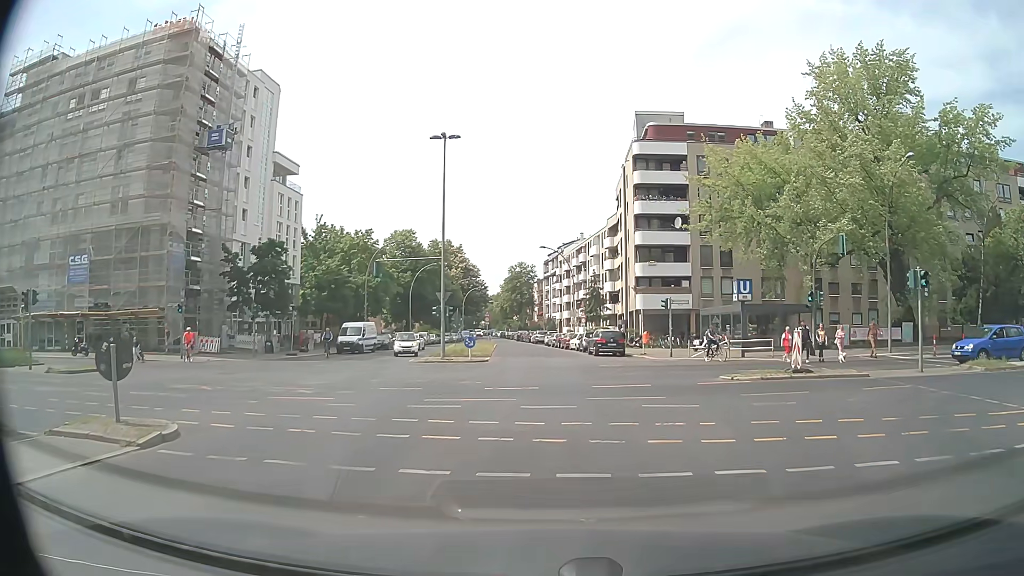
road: tertiary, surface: asphalt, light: Day
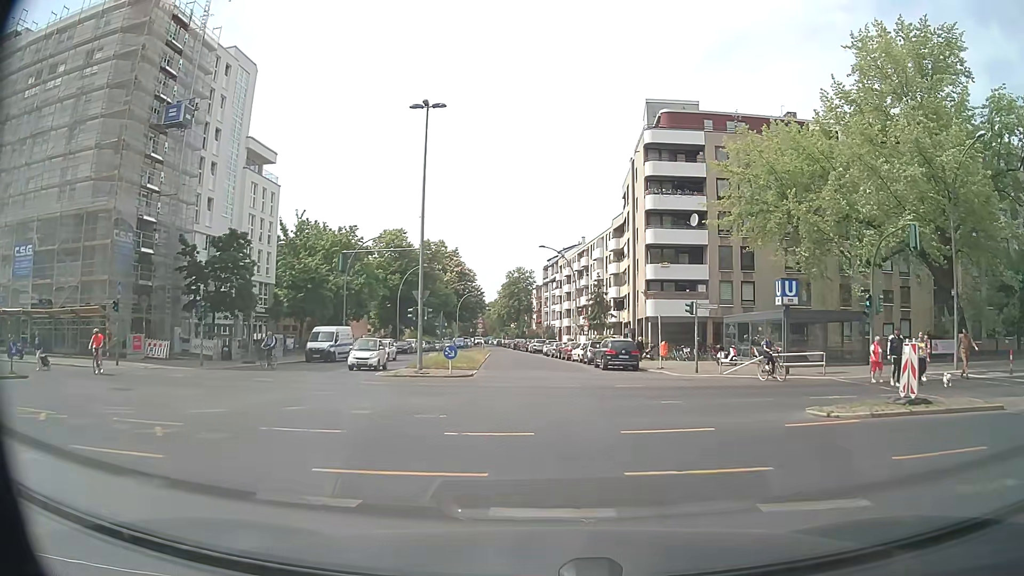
(+0.1, +7.3) m; +1°
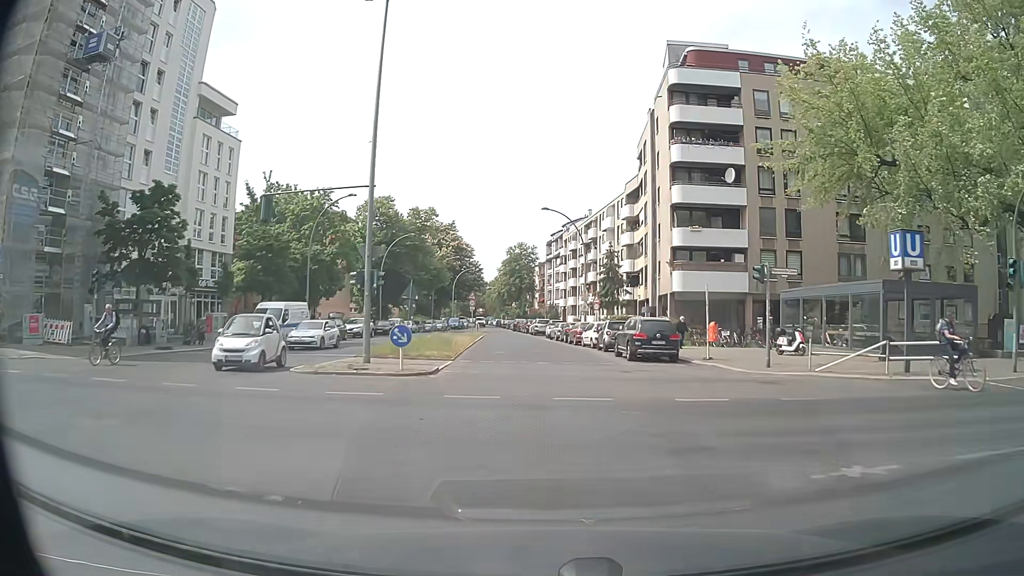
(-0.1, +10.4) m; -1°
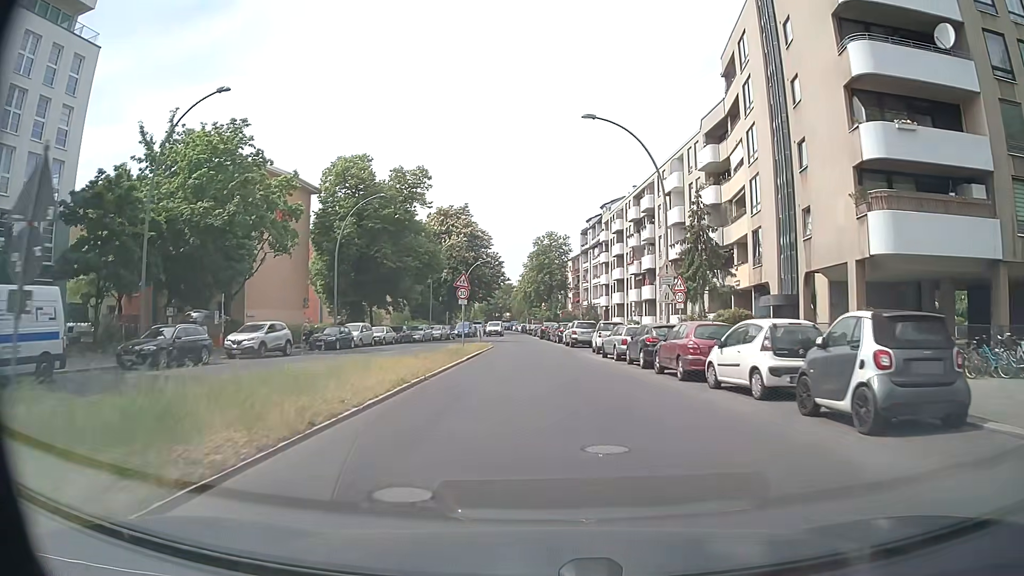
(-0.4, +25.1) m; -2°
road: residential
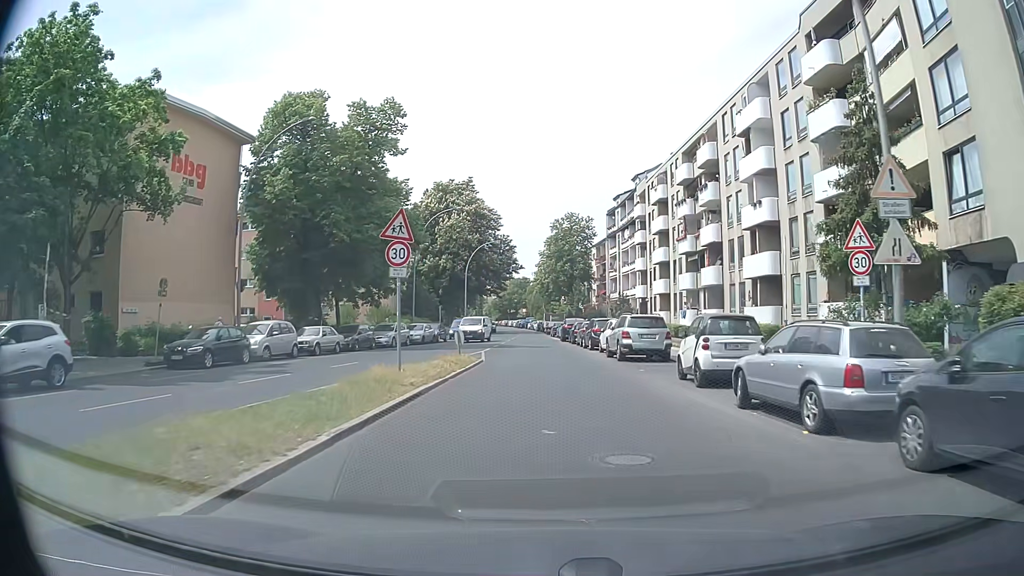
(-0.3, +18.0) m; -2°
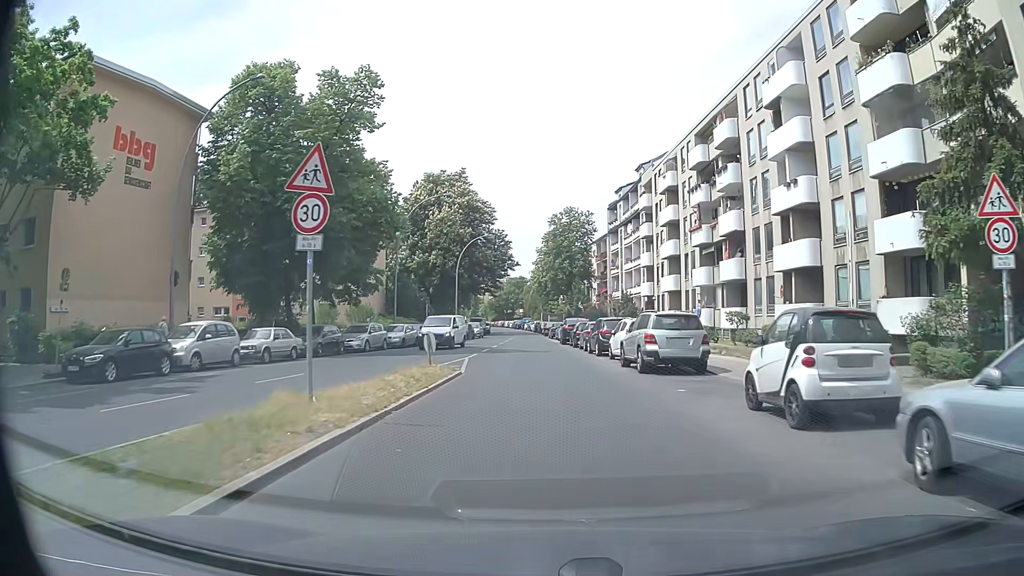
(0.0, +5.8) m; 0°
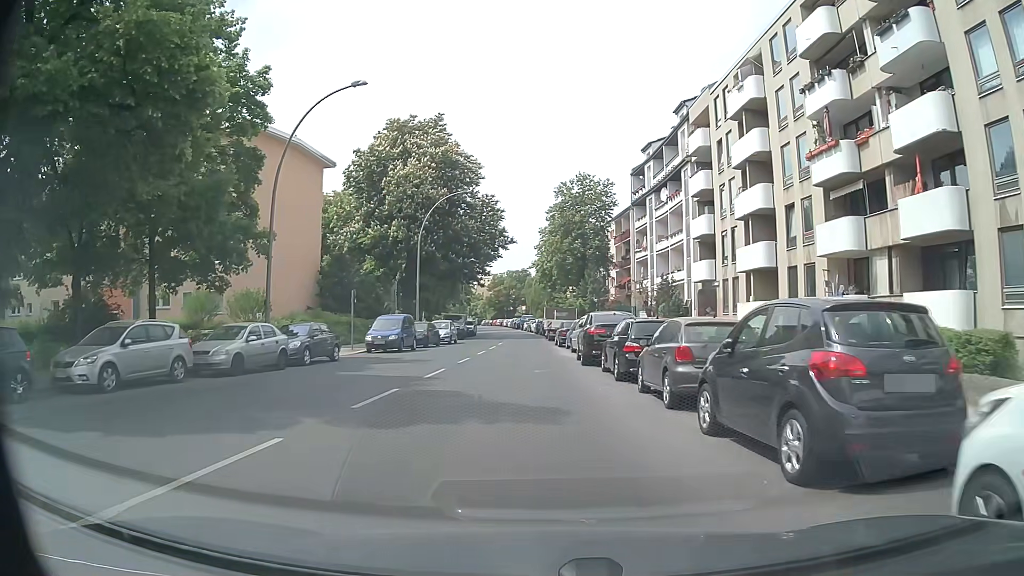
(+0.2, +22.3) m; -1°
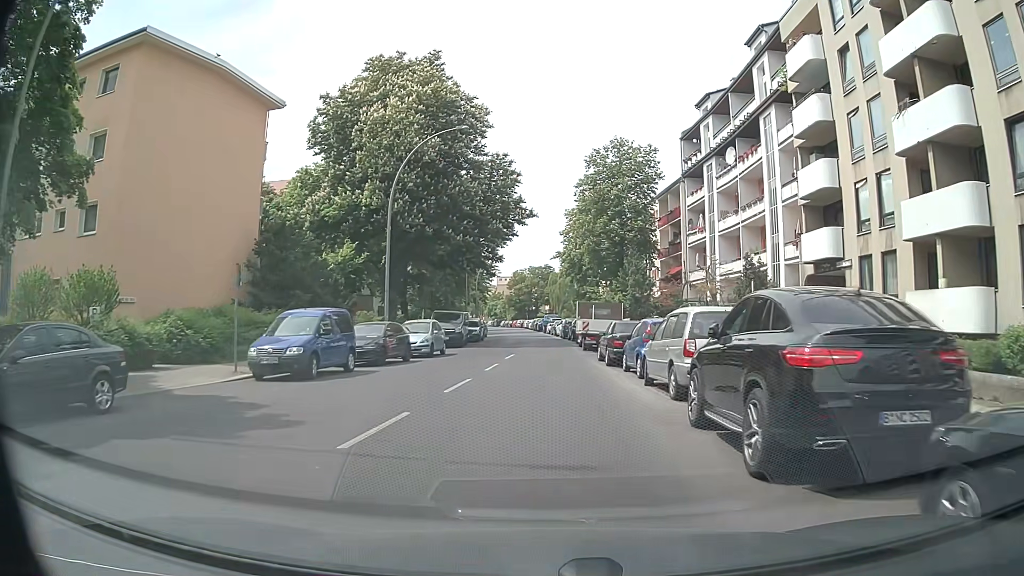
(-0.3, +15.6) m; -2°
(0, +10) (0, +20) (0, +30) (0, +40) (0, +50) (-1, +60) (-1, +70) (-2, +80) (-3, +90) (-4, +100) m
